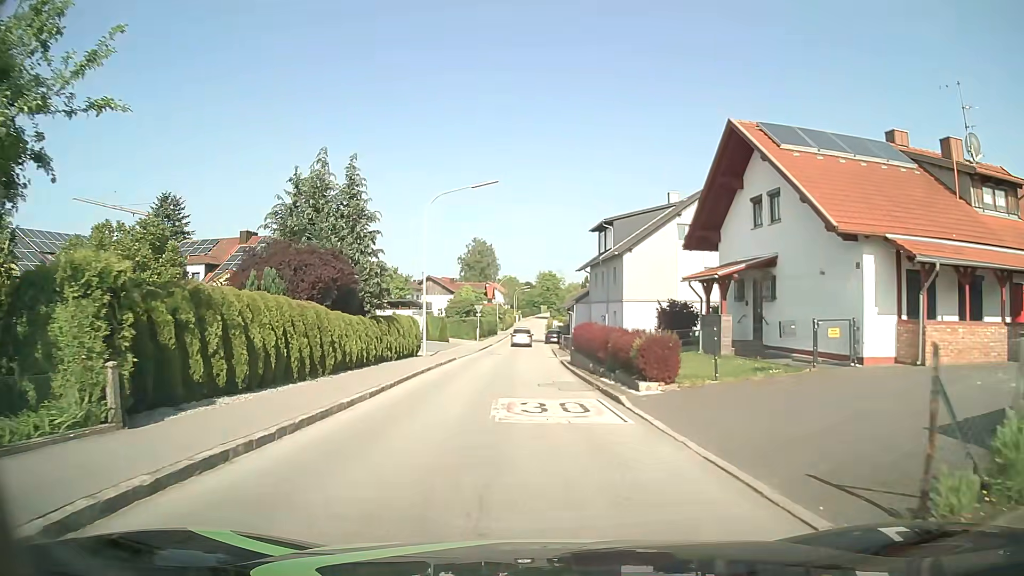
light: Day
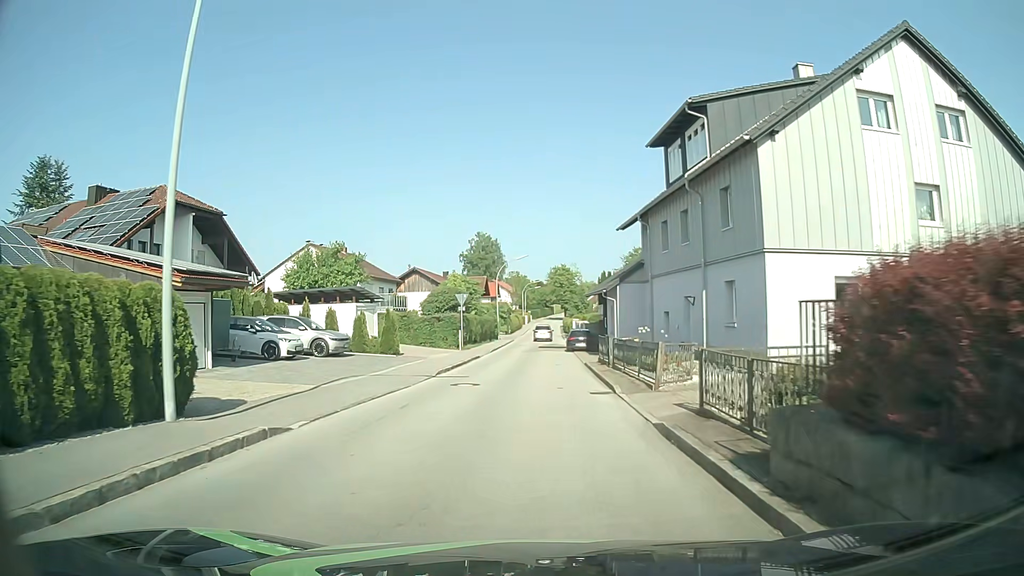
(-0.2, +23.9) m; -1°
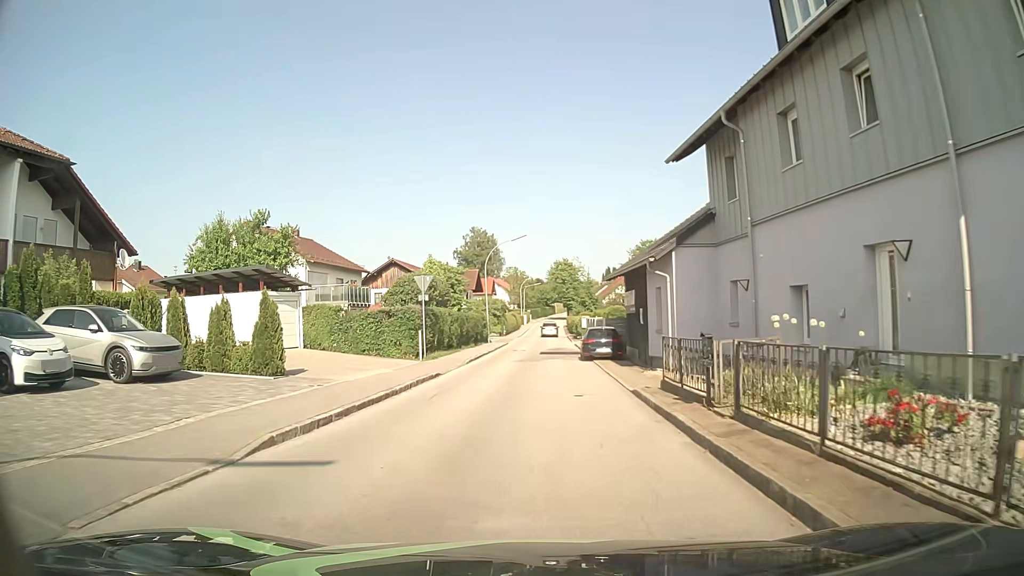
(+0.1, +14.2) m; 0°
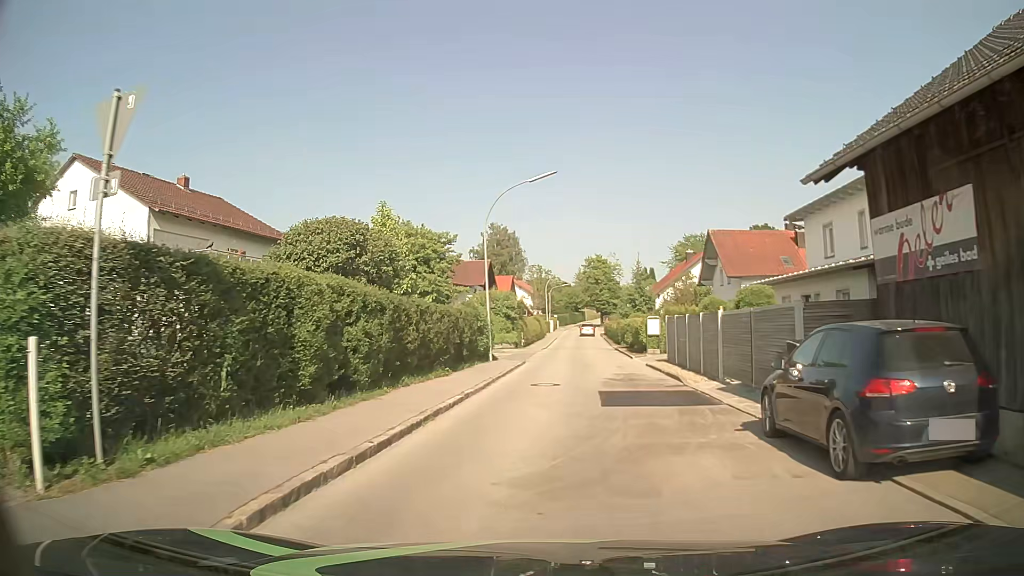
(-0.6, +22.7) m; -2°
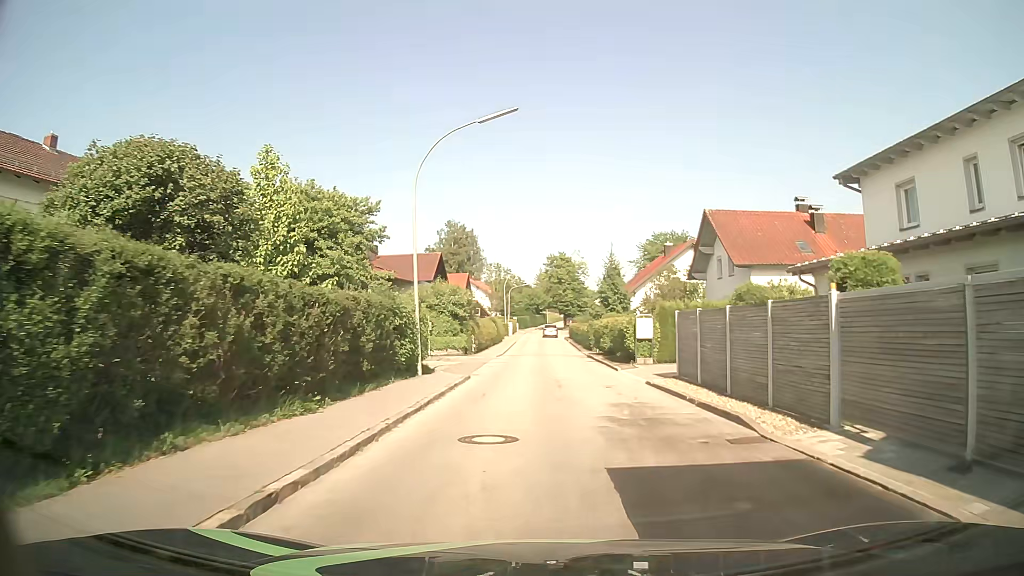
(+0.2, +8.9) m; +3°
